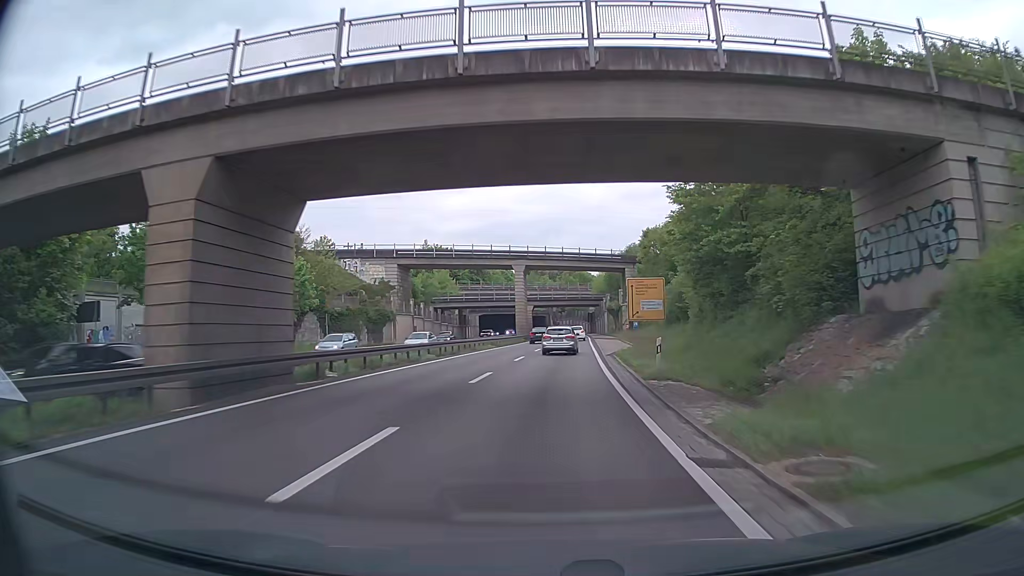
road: trunk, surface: asphalt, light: Day
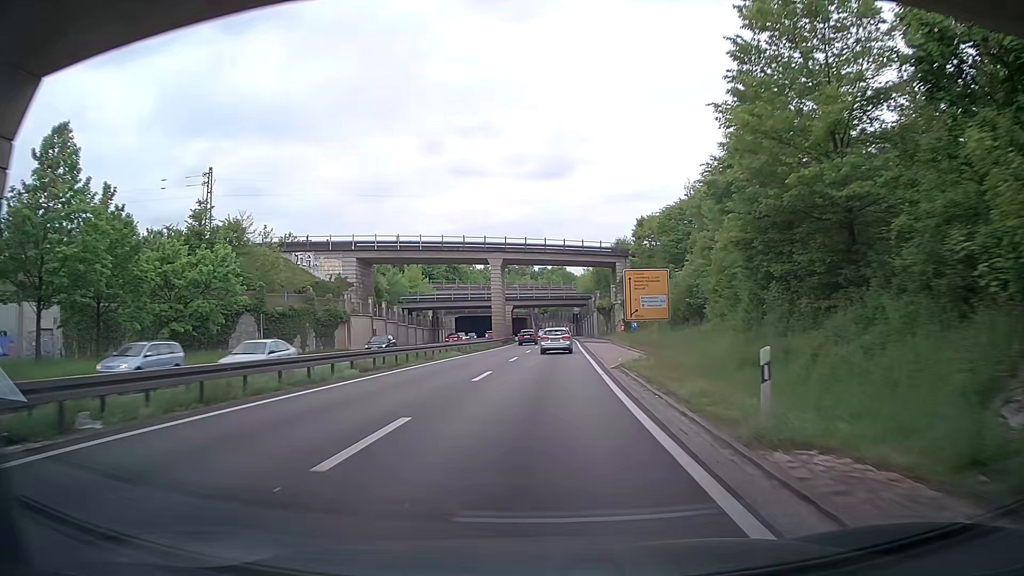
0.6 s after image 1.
(+0.2, +10.7) m; +1°
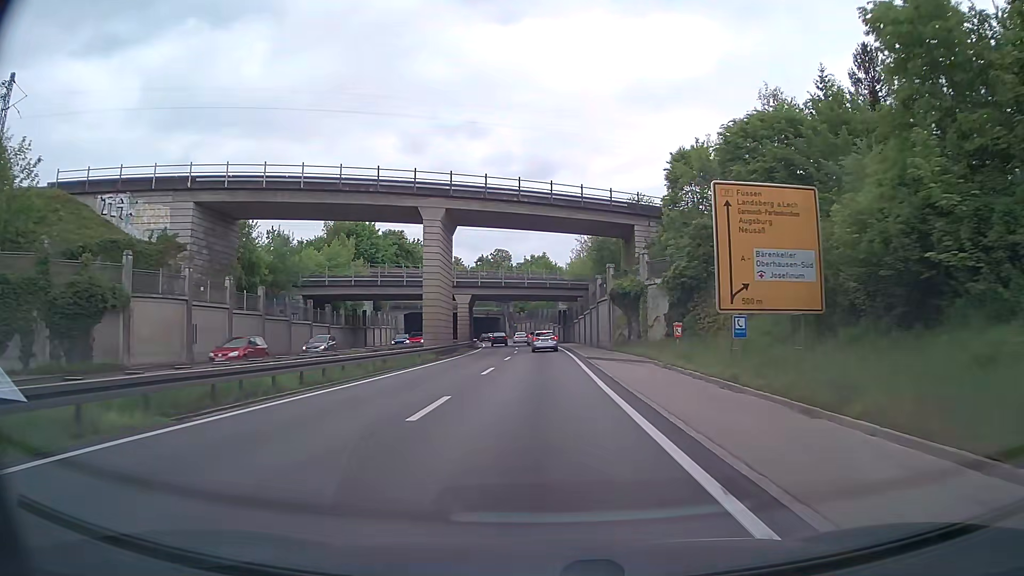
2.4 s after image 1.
(+0.9, +32.0) m; +2°
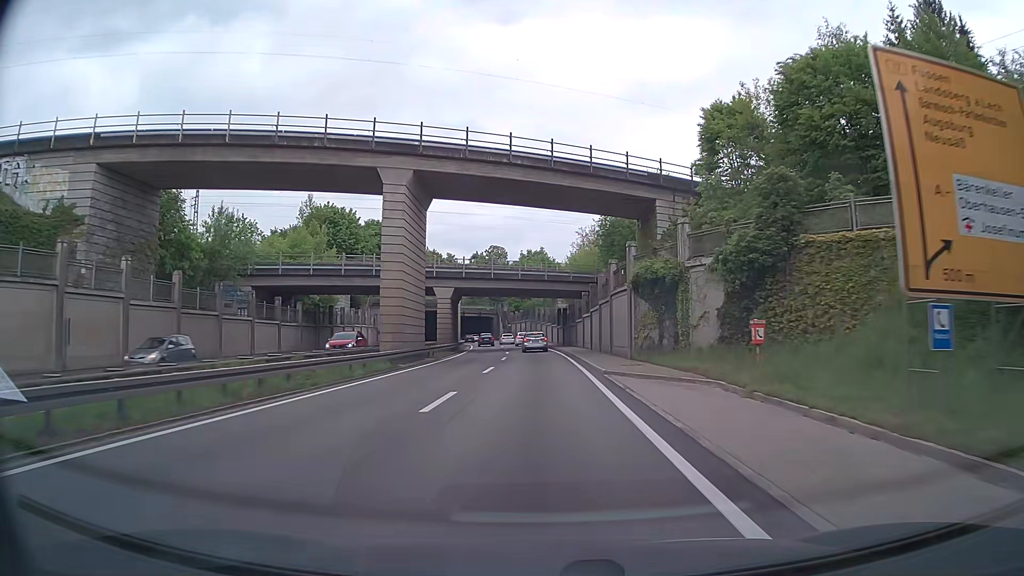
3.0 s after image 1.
(0.0, +10.7) m; 0°
